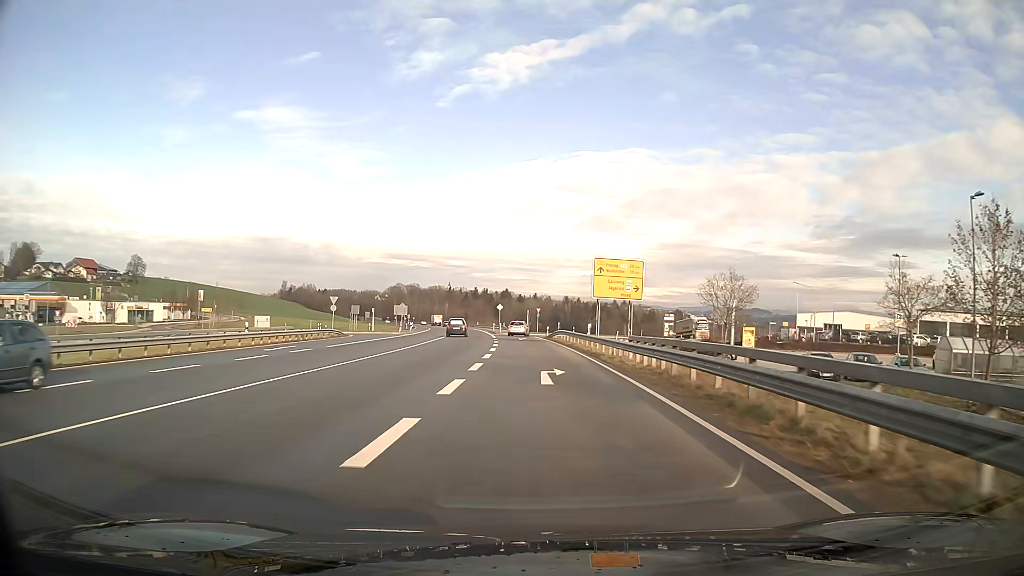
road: primary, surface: asphalt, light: Day
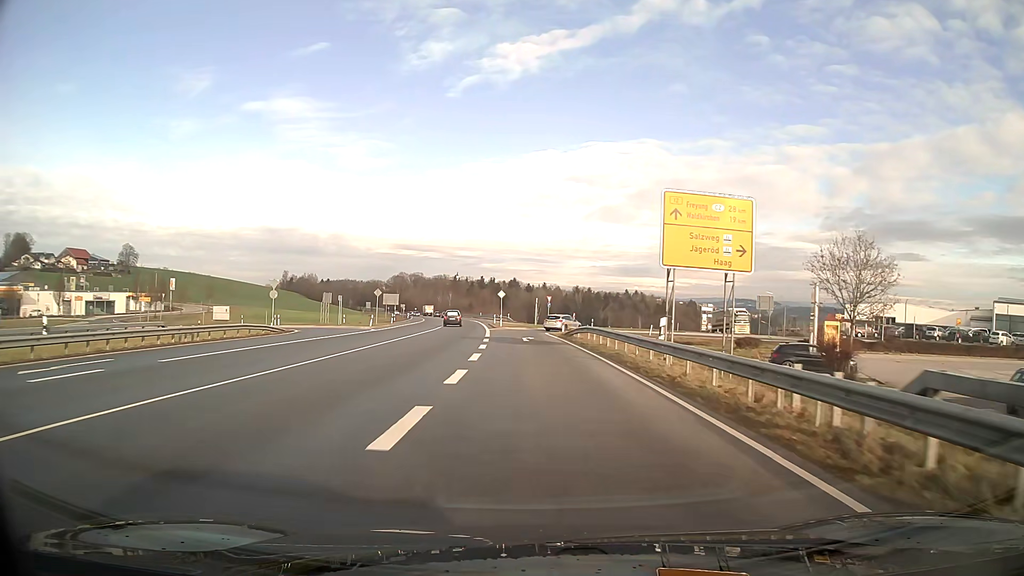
(-0.1, +17.4) m; -1°
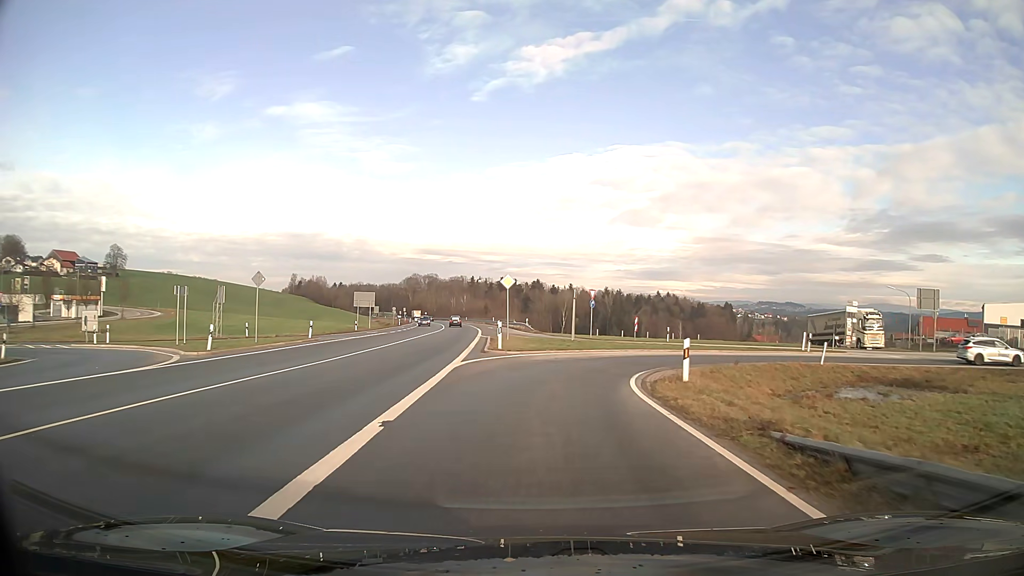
(-0.5, +33.7) m; -1°
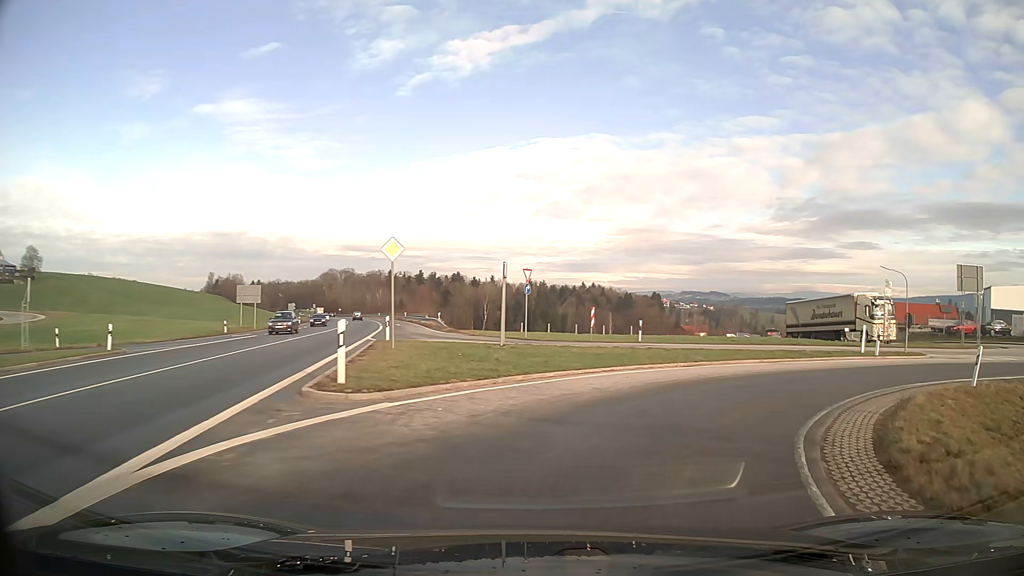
(+0.8, +14.9) m; +10°
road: primary_link
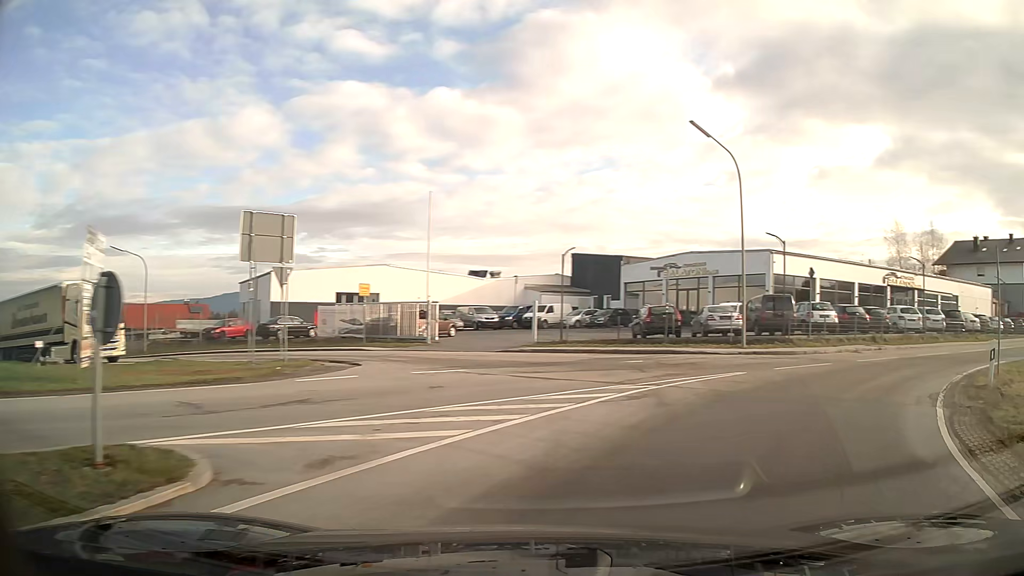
(+10.7, +18.0) m; +68°
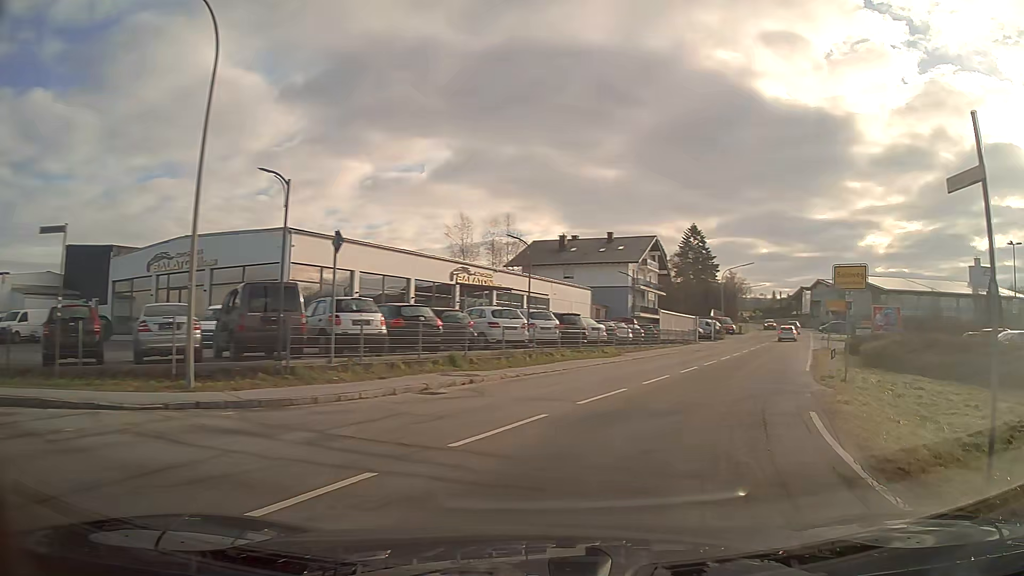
(+4.8, +13.3) m; +37°
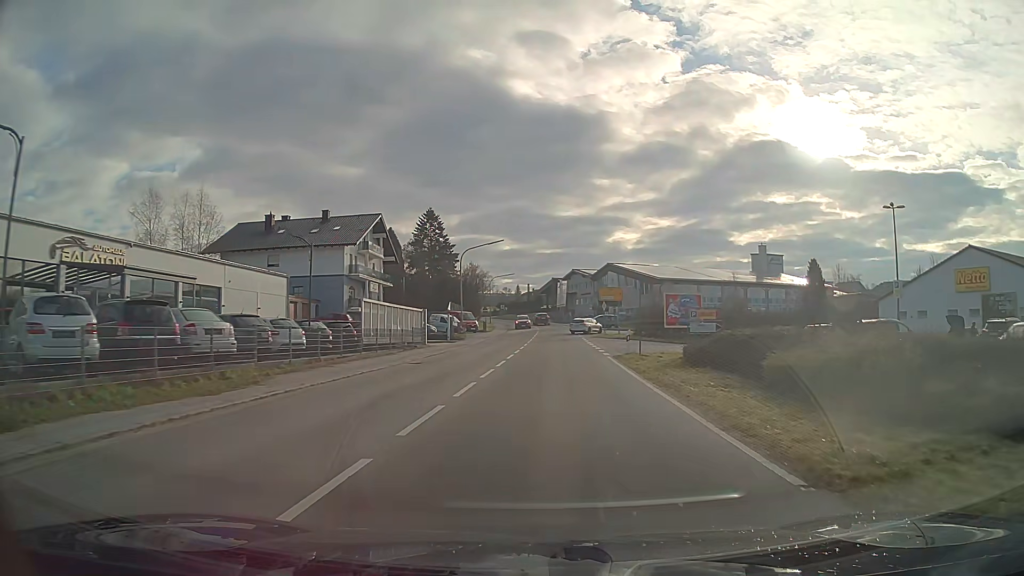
(+3.2, +16.3) m; +17°
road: tertiary
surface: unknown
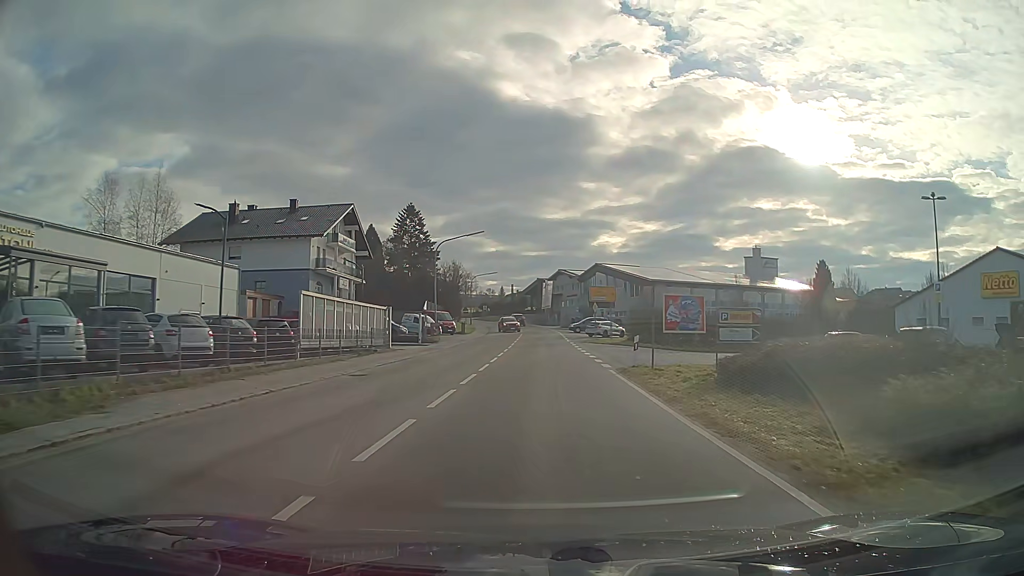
(+0.1, +6.1) m; +1°
(0, +10) (0, +20) (0, +30) (0, +40) (0, +50) (0, +60) (0, +70) (0, +80) (-2, +90) (-4, +100) m
